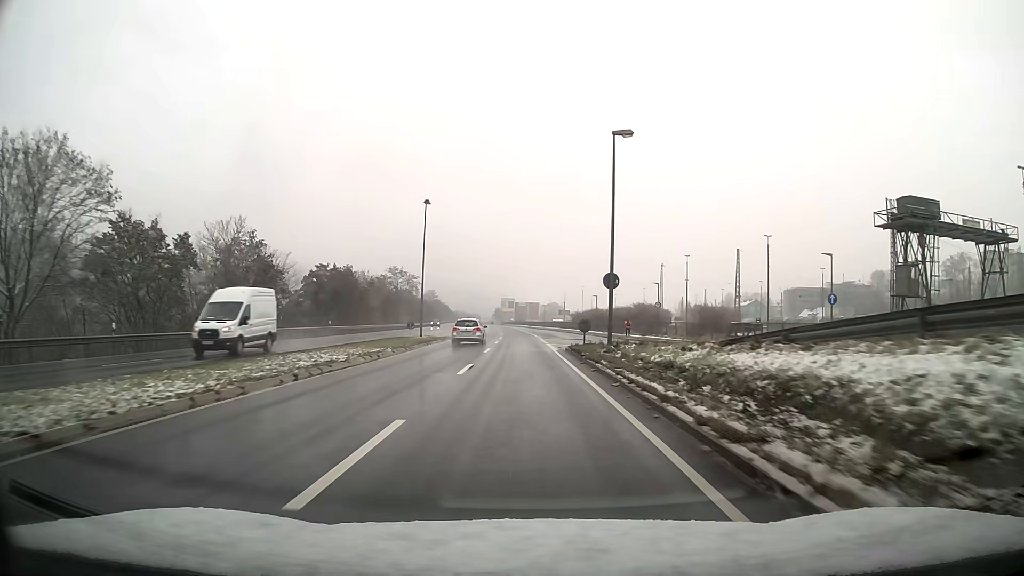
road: primary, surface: asphalt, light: Day
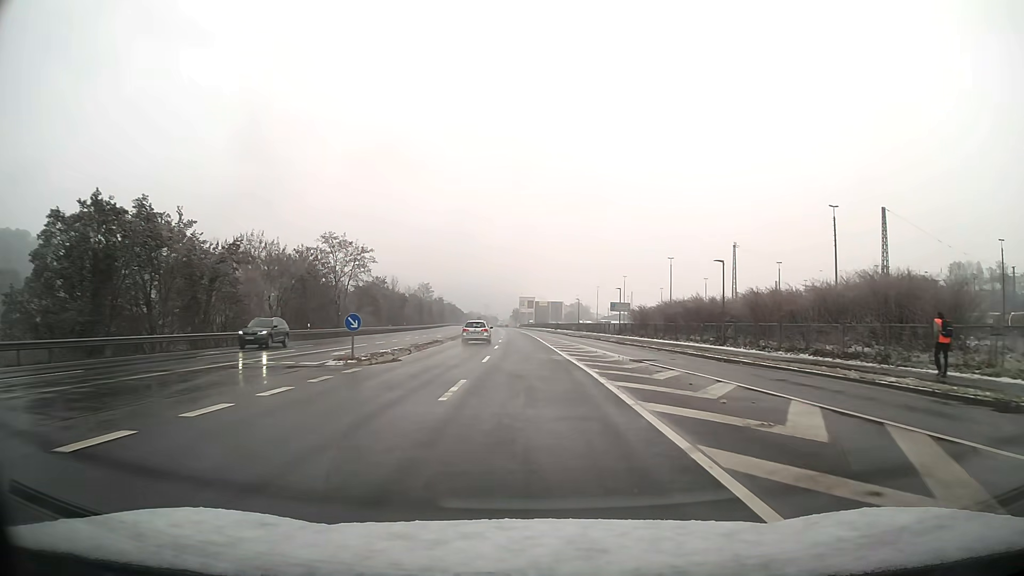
(-1.0, +53.7) m; -2°
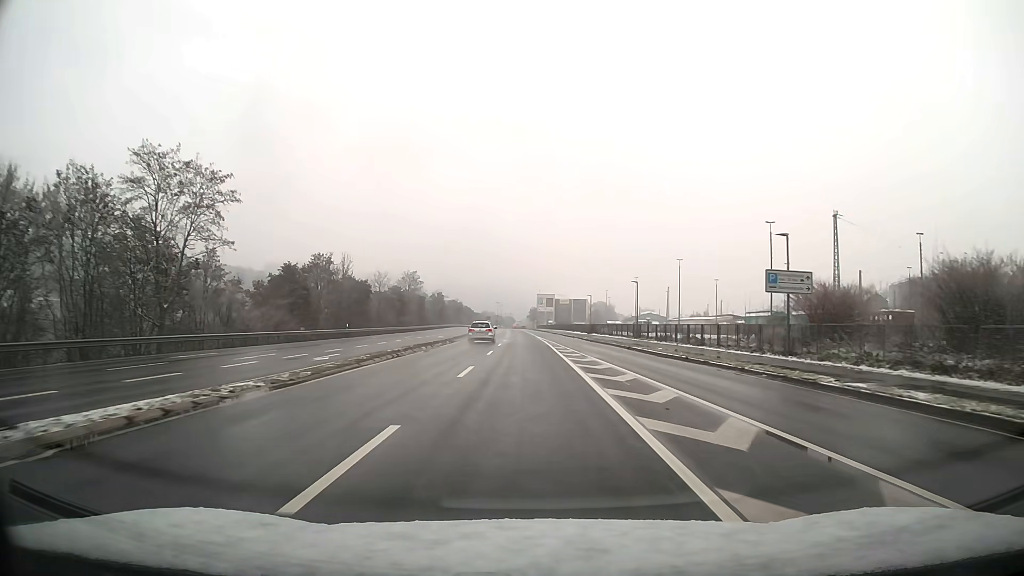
(-0.5, +43.0) m; -2°
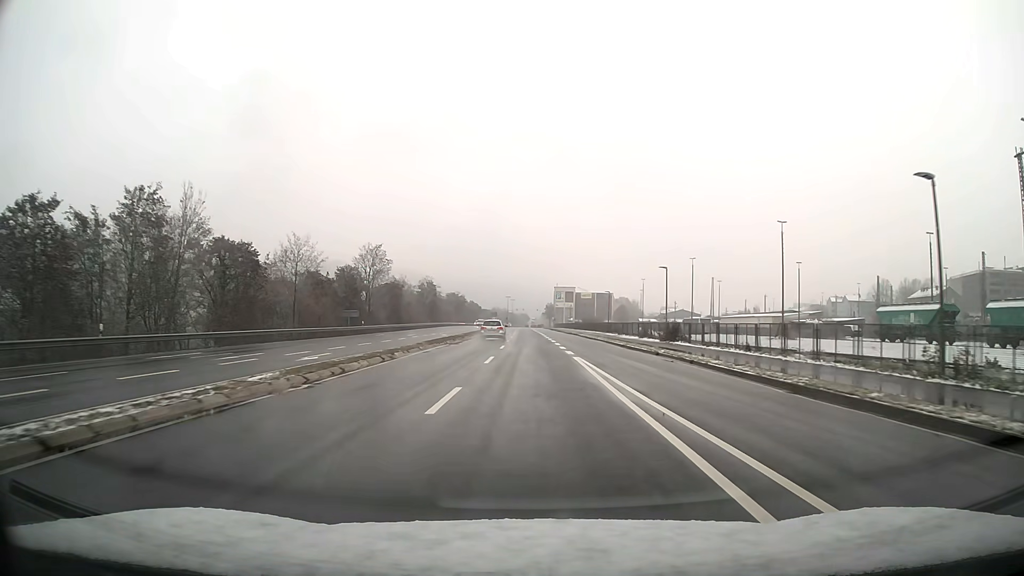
(-0.5, +43.0) m; -1°
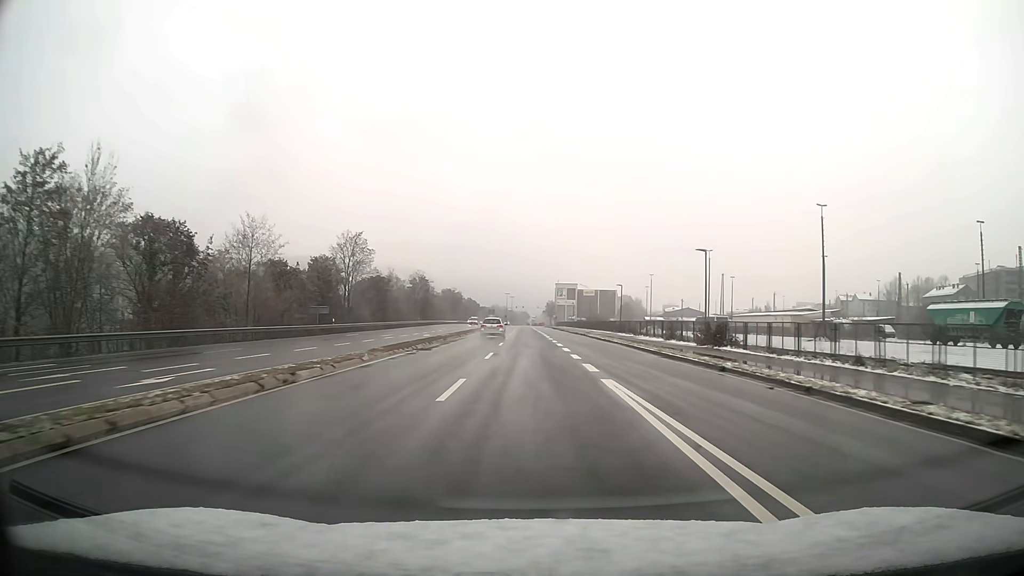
(0.0, +10.8) m; 0°
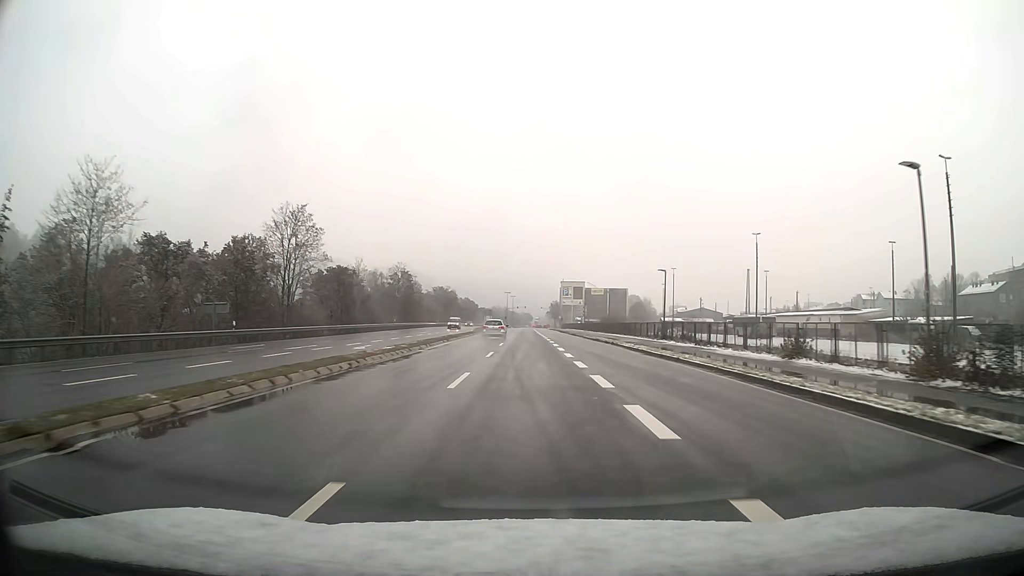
(0.0, +21.6) m; 0°
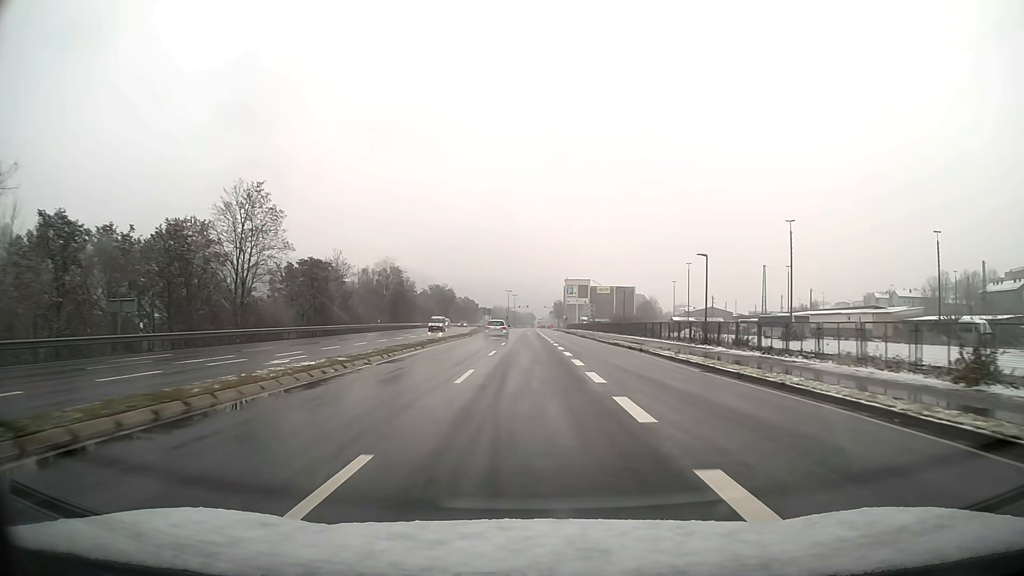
(0.0, +10.8) m; 0°
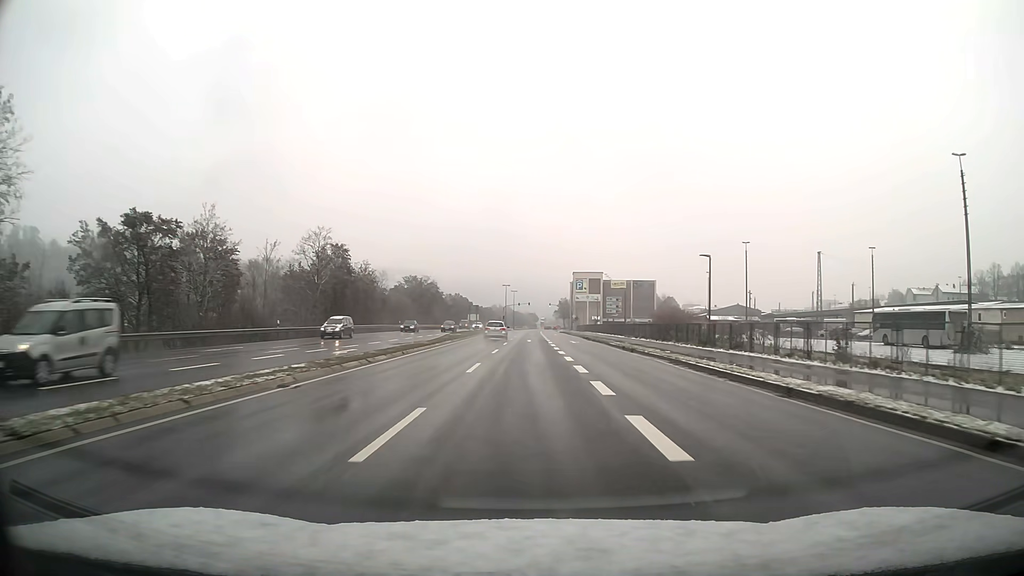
(-0.1, +32.4) m; 0°
